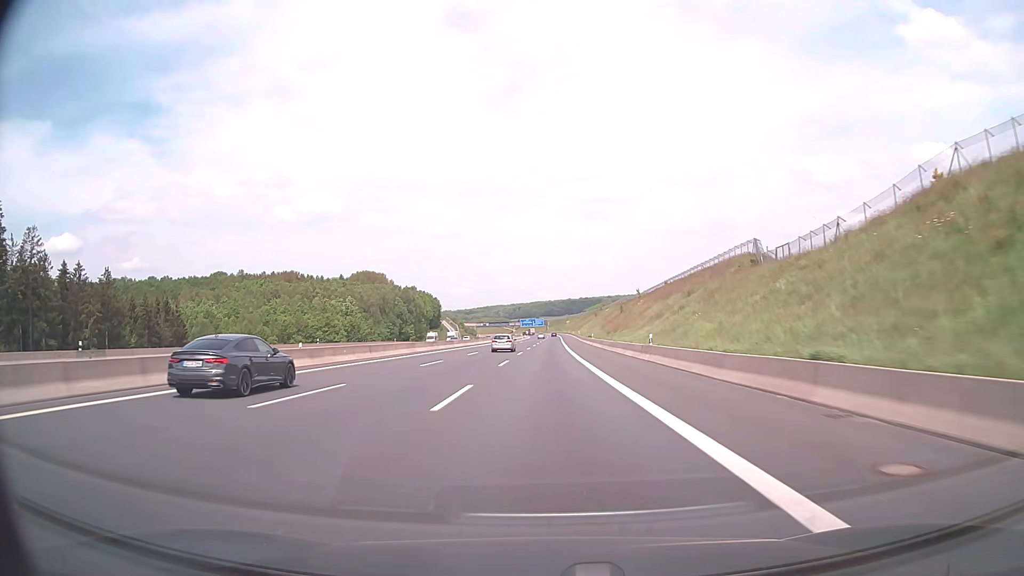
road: motorway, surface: asphalt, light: Day
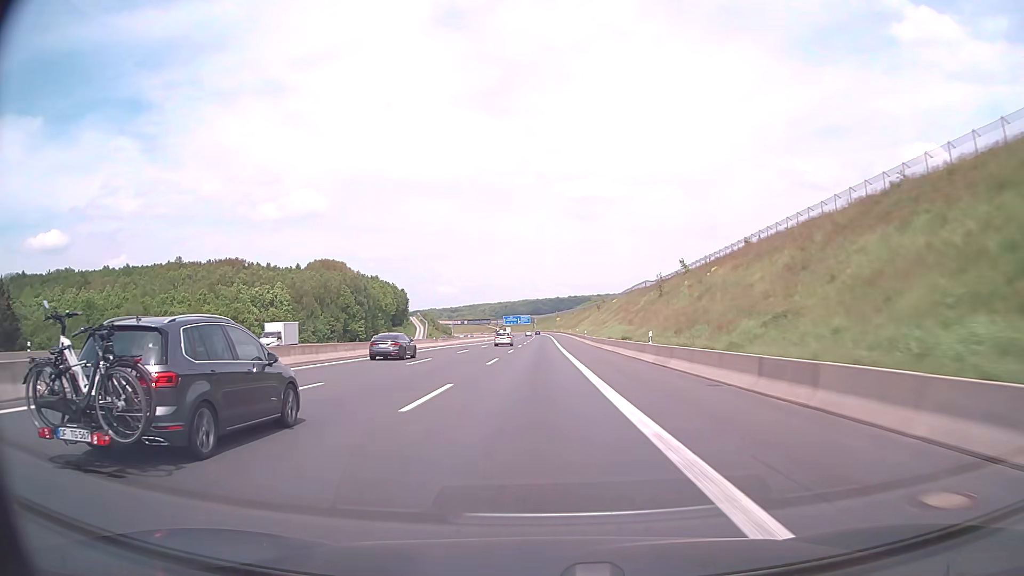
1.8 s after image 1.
(+0.7, +54.0) m; +1°
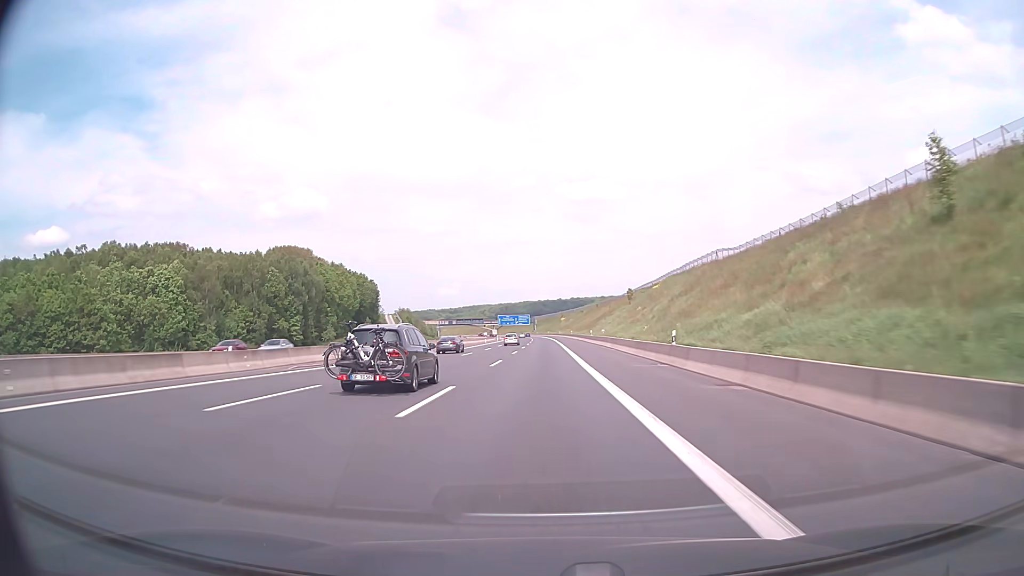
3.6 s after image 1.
(-0.2, +54.4) m; 0°
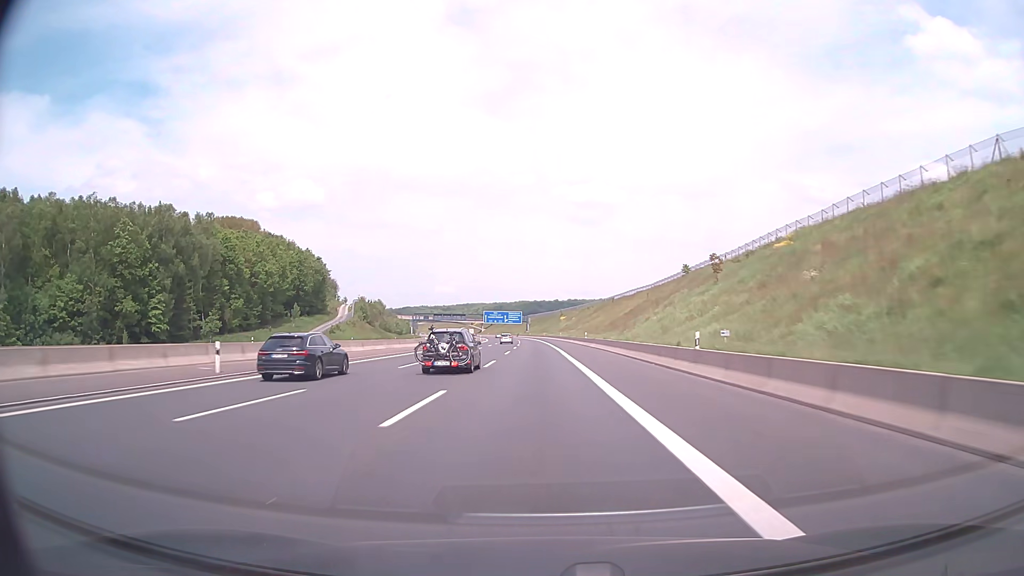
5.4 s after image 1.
(+0.2, +54.5) m; 0°
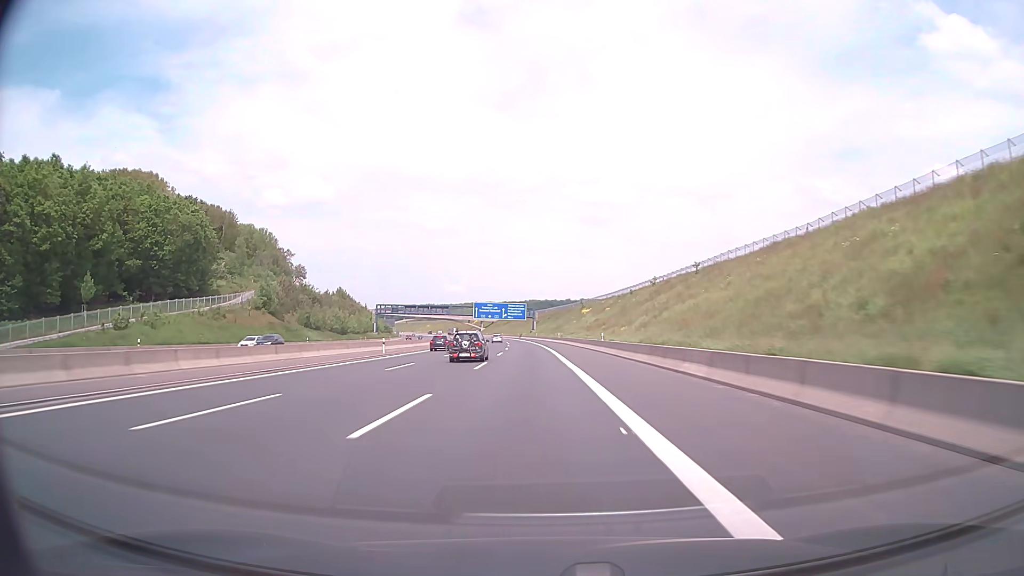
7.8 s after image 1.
(-0.2, +72.5) m; -1°
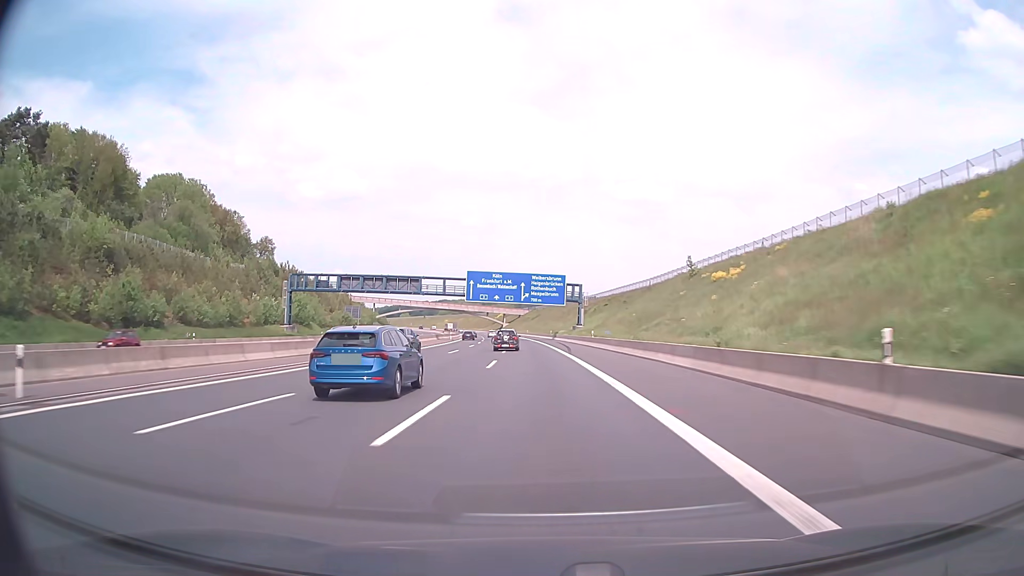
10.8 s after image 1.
(-2.6, +90.1) m; -3°
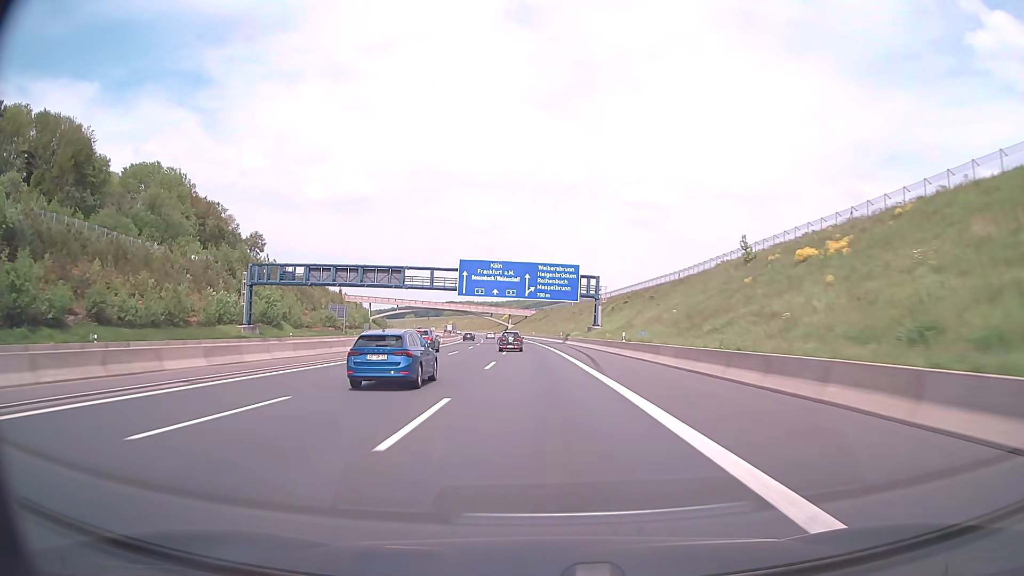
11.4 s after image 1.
(-0.1, +18.0) m; -1°
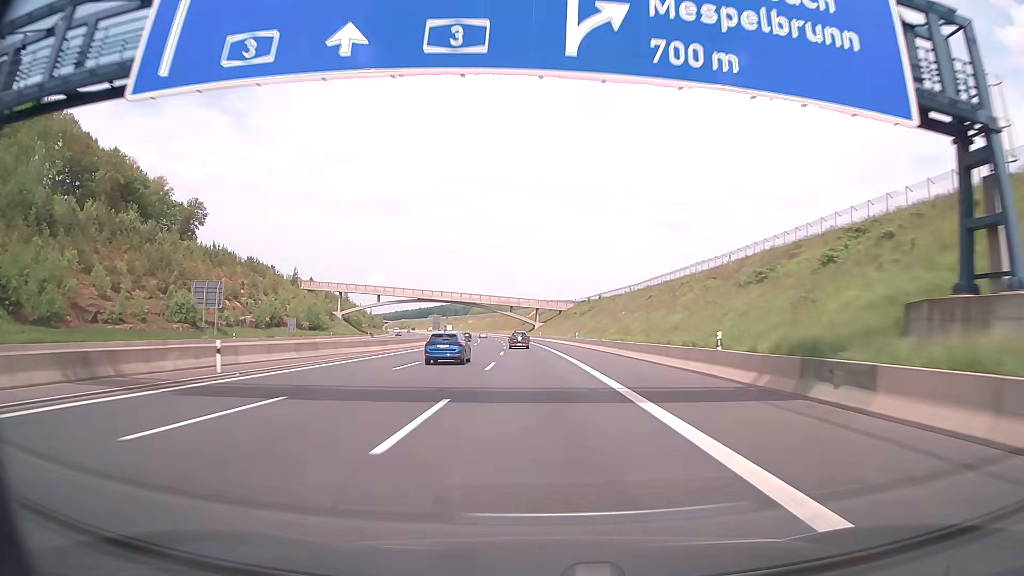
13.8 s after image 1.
(-1.8, +71.9) m; -3°
(0, +10) (0, +20) (0, +30) (-1, +40) (-1, +50) (-1, +60) (-2, +70) (-3, +80) (-3, +90) (-4, +100) m
